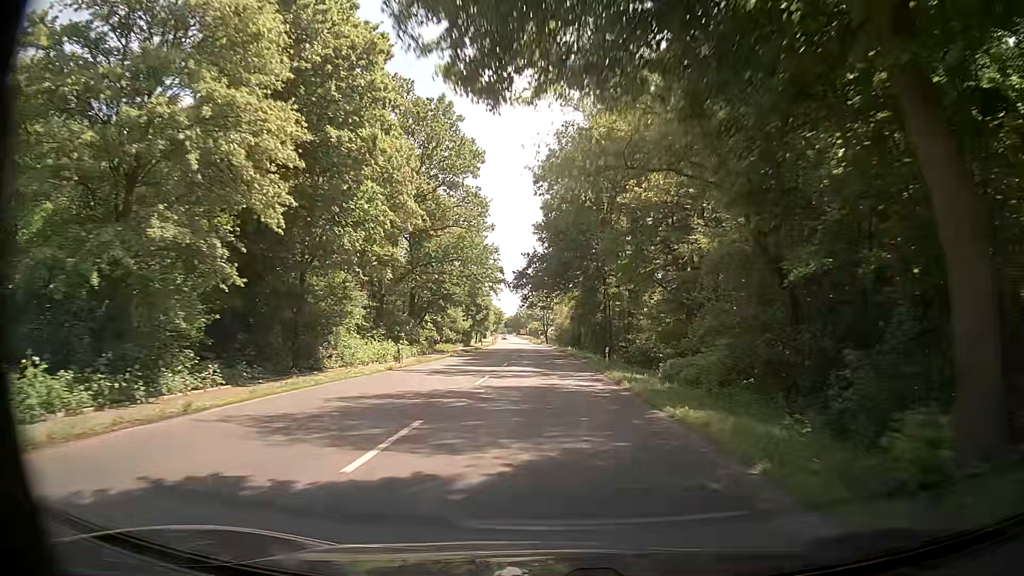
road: secondary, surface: asphalt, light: Day
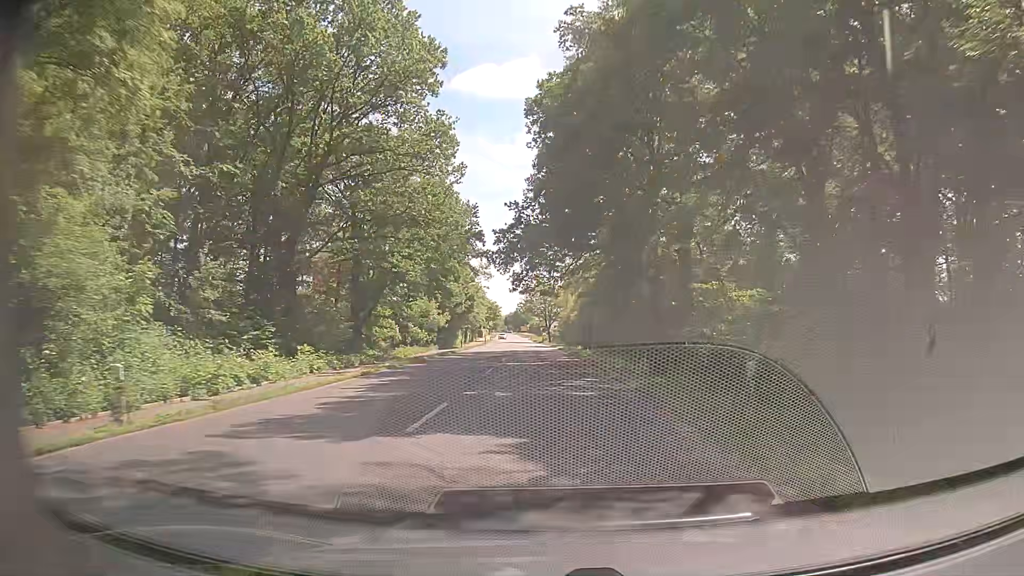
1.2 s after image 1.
(+0.2, +21.2) m; 0°
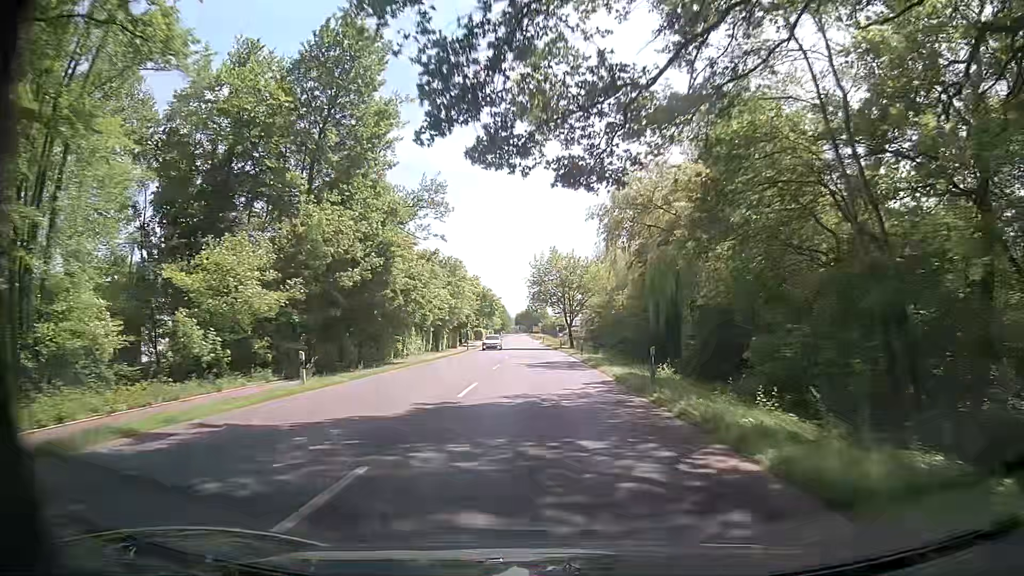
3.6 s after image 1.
(-0.6, +42.4) m; -1°
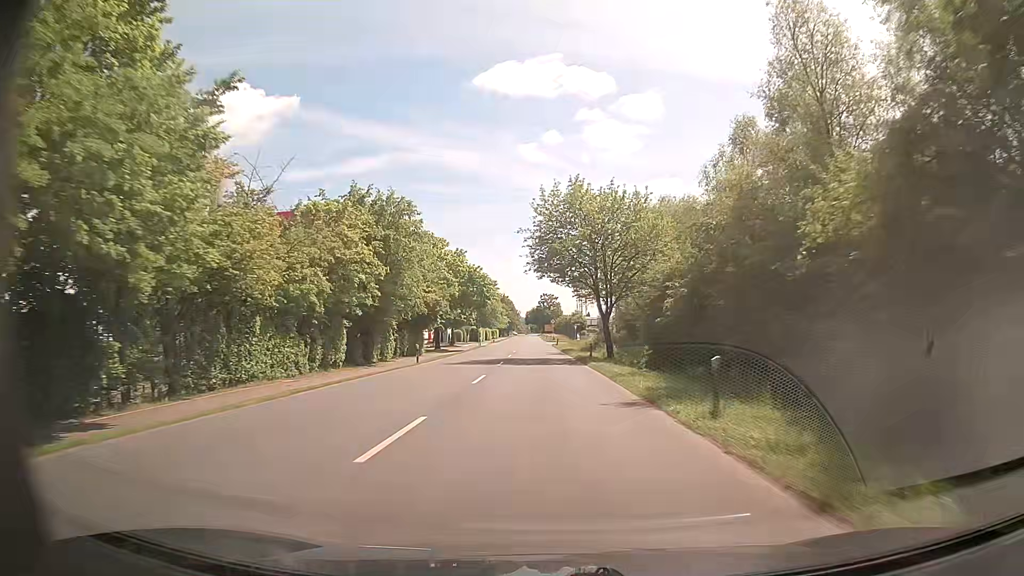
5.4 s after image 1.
(-0.3, +31.8) m; -1°
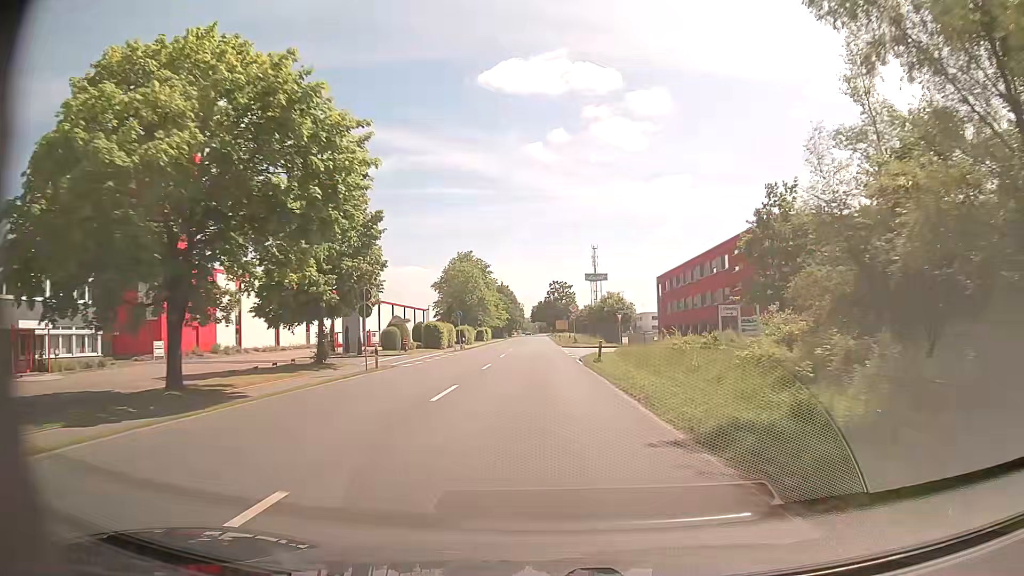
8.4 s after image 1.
(-0.7, +53.4) m; -1°
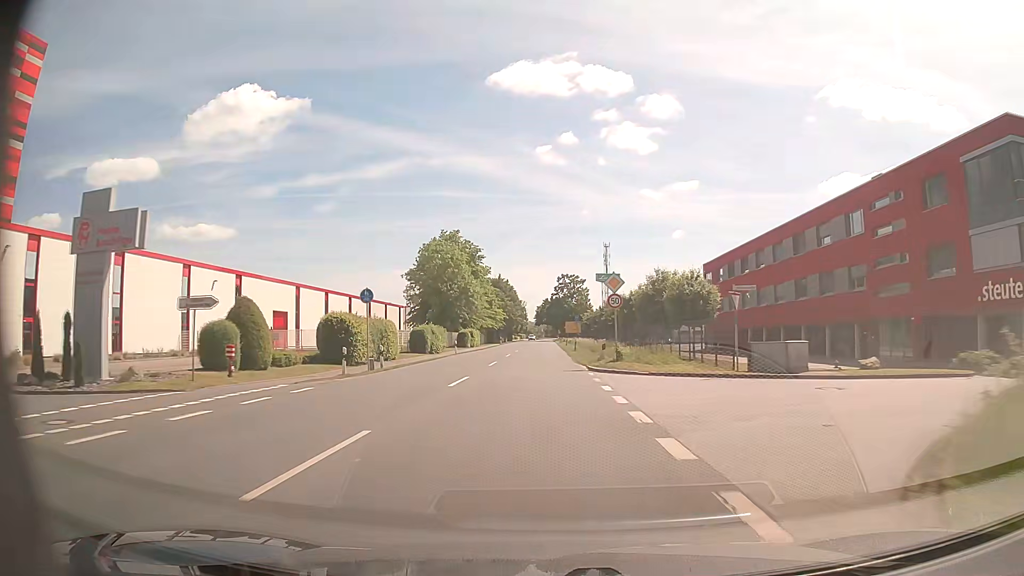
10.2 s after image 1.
(-0.4, +32.2) m; -1°
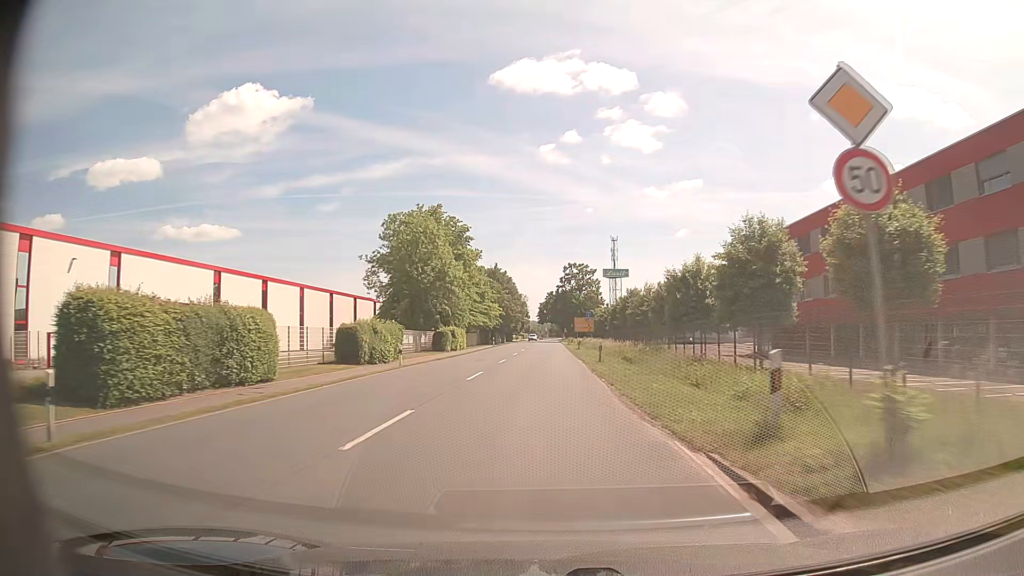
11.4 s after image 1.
(-0.1, +21.4) m; 0°
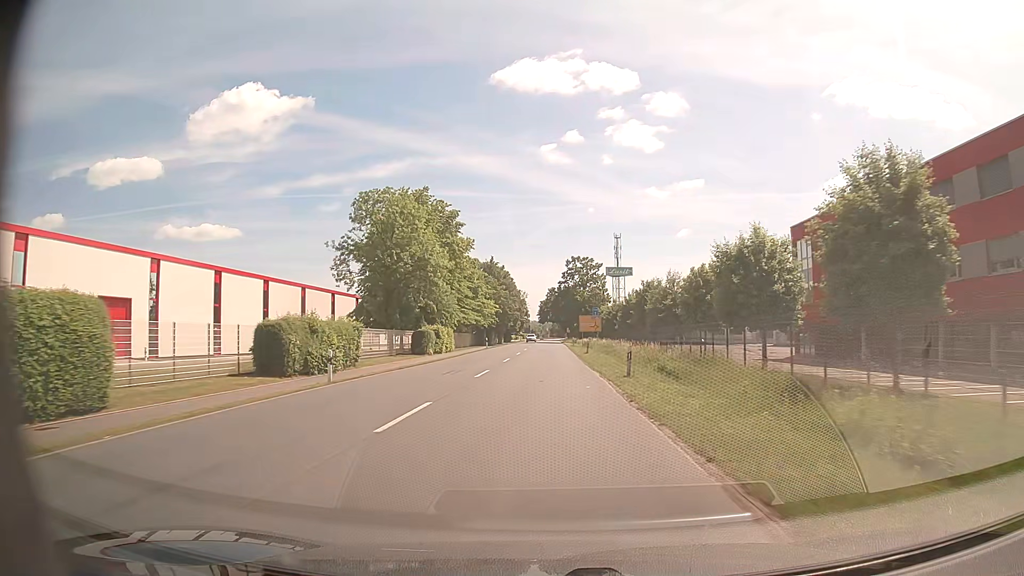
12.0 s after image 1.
(0.0, +10.7) m; 0°
(0, +10) (0, +20) (0, +30) (0, +40) (0, +50) (0, +60) (0, +70) (0, +80) (0, +90) (0, +100) m
